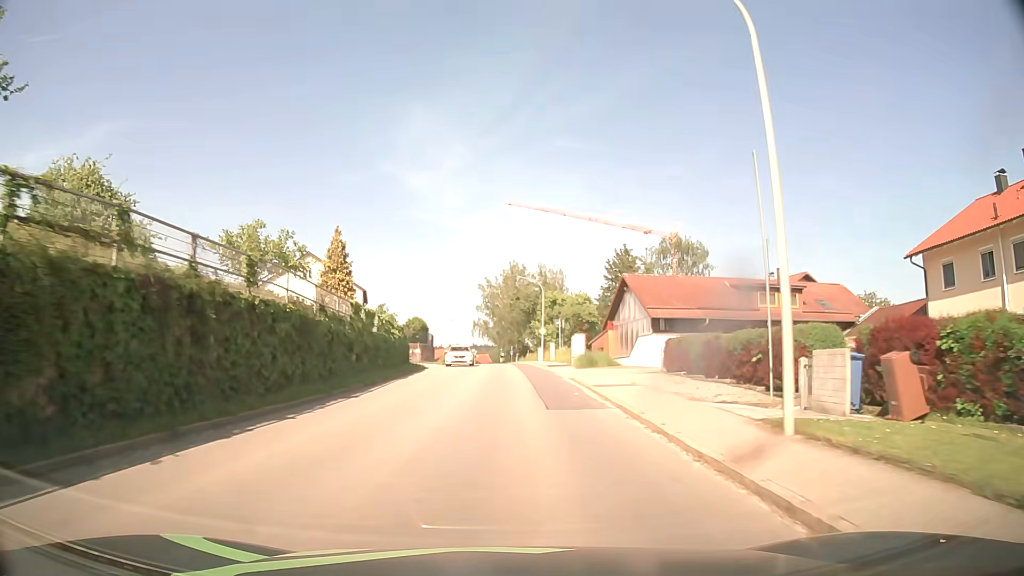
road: tertiary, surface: asphalt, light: Day
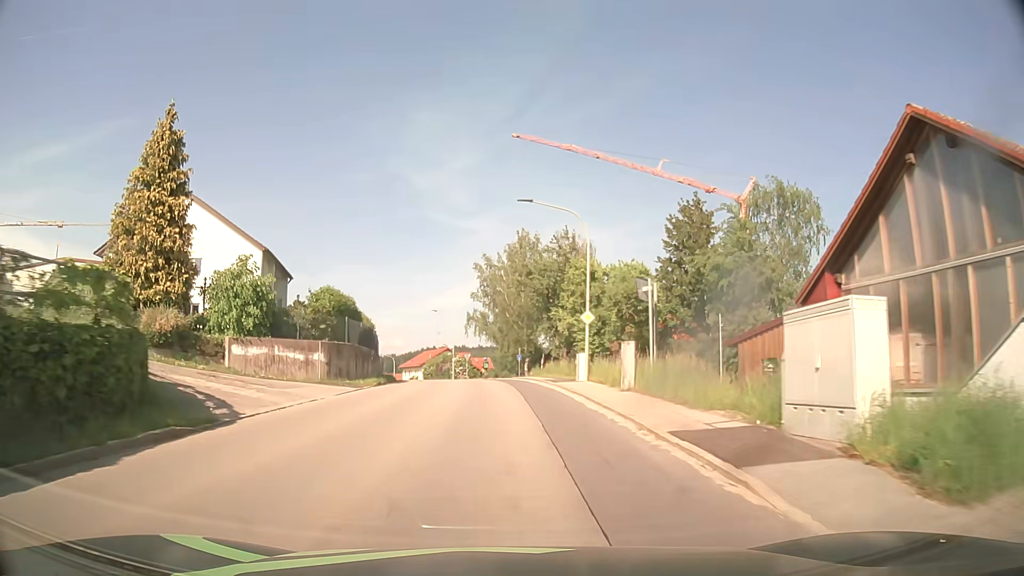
(+0.2, +30.6) m; 0°
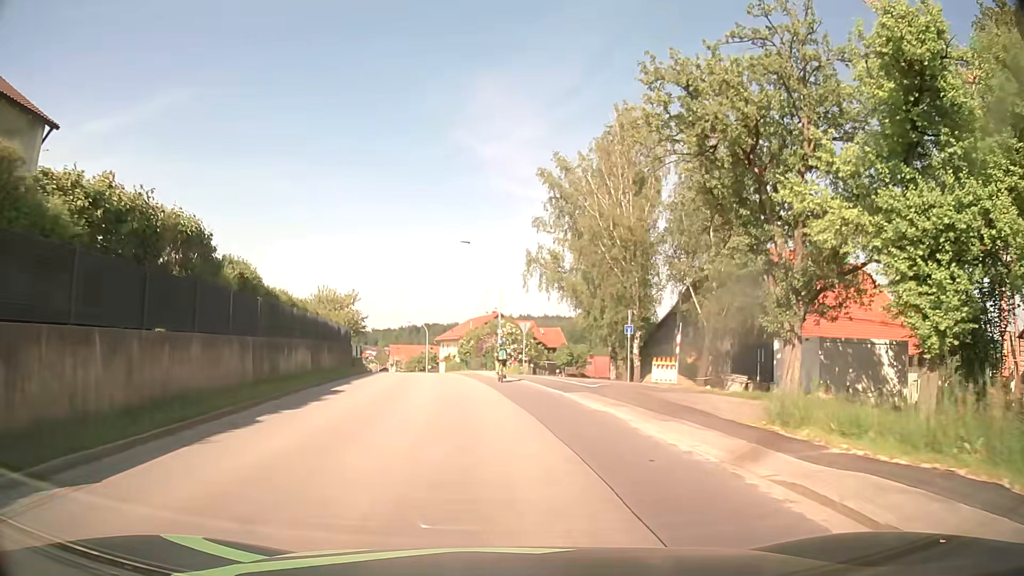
(-1.5, +34.8) m; -6°
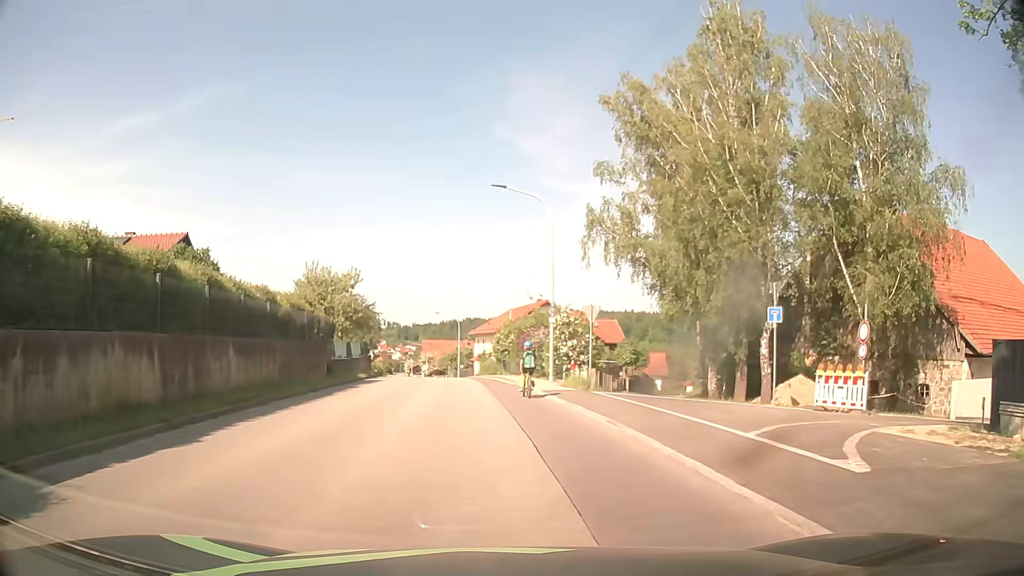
(-0.5, +14.1) m; -4°
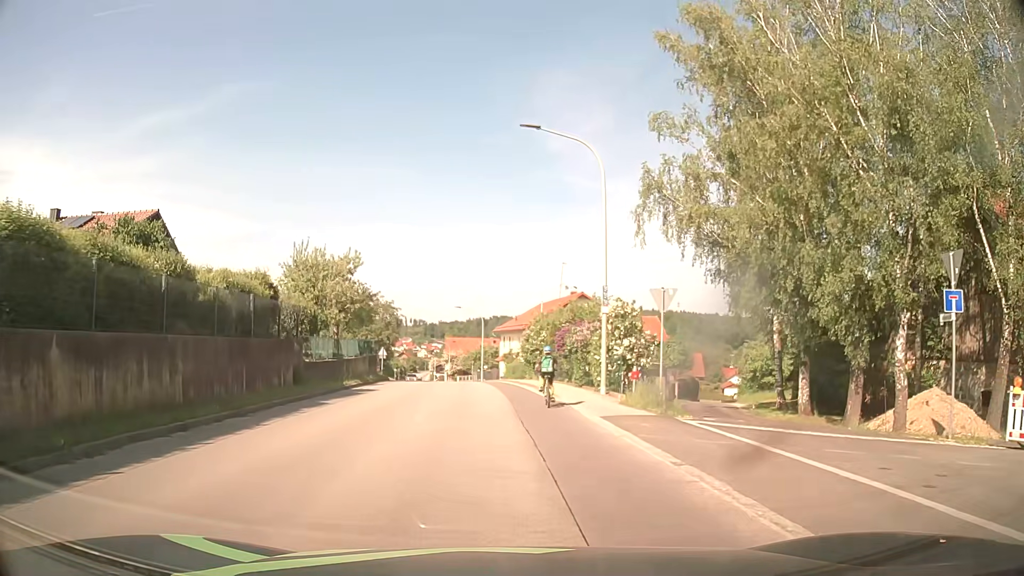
(-0.1, +7.8) m; -2°
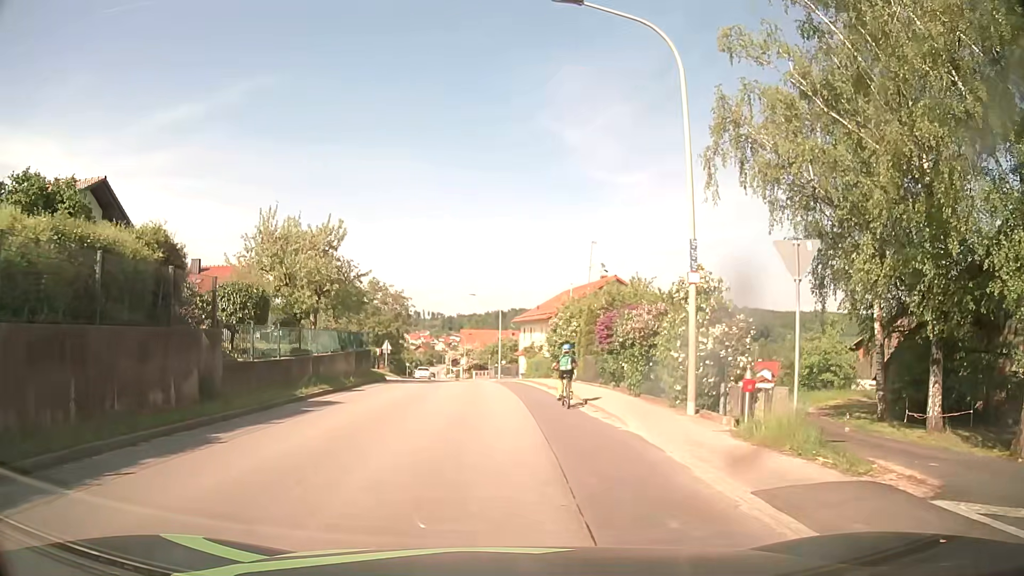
(-0.1, +7.8) m; -2°
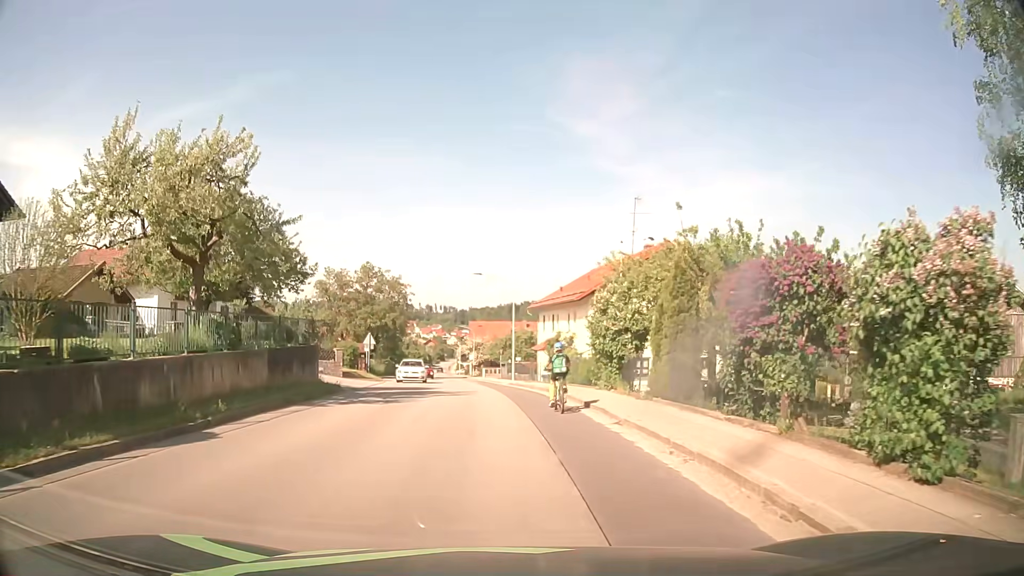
(0.0, +12.7) m; -1°
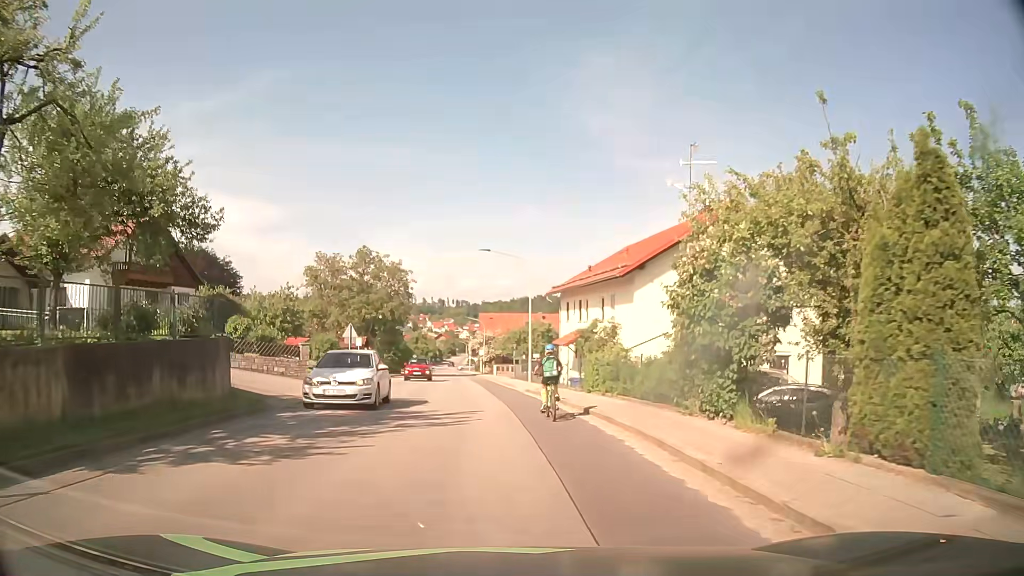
(-0.1, +9.3) m; -1°
(0, +10) (-1, +20) (-1, +30) (-2, +40) (-3, +50) (-4, +60) (-4, +70) (-5, +80) (-6, +90) (-7, +100) m
